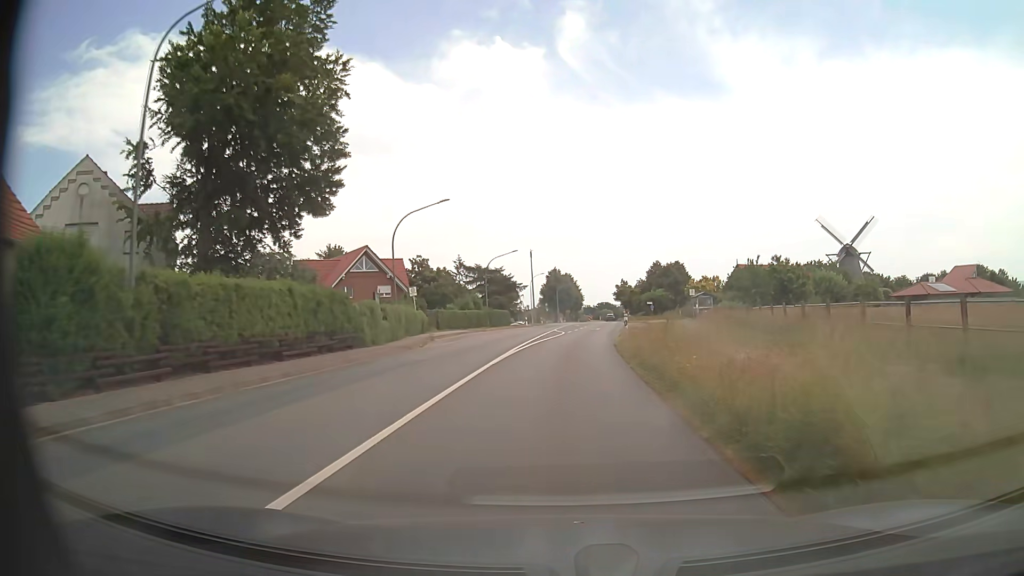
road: secondary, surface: asphalt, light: Day
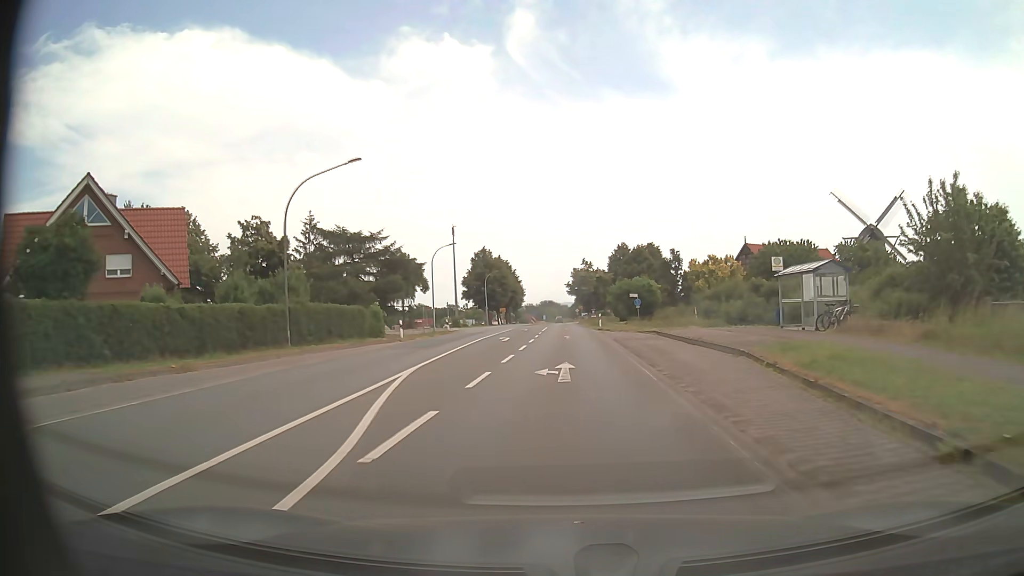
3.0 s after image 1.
(+1.9, +41.3) m; +5°
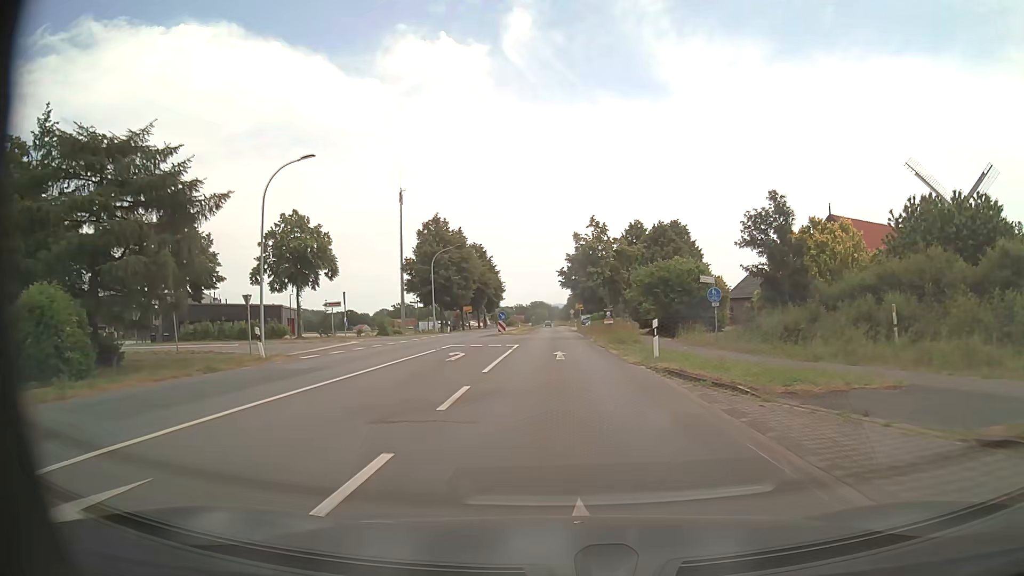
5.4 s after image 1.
(+0.3, +33.1) m; +1°
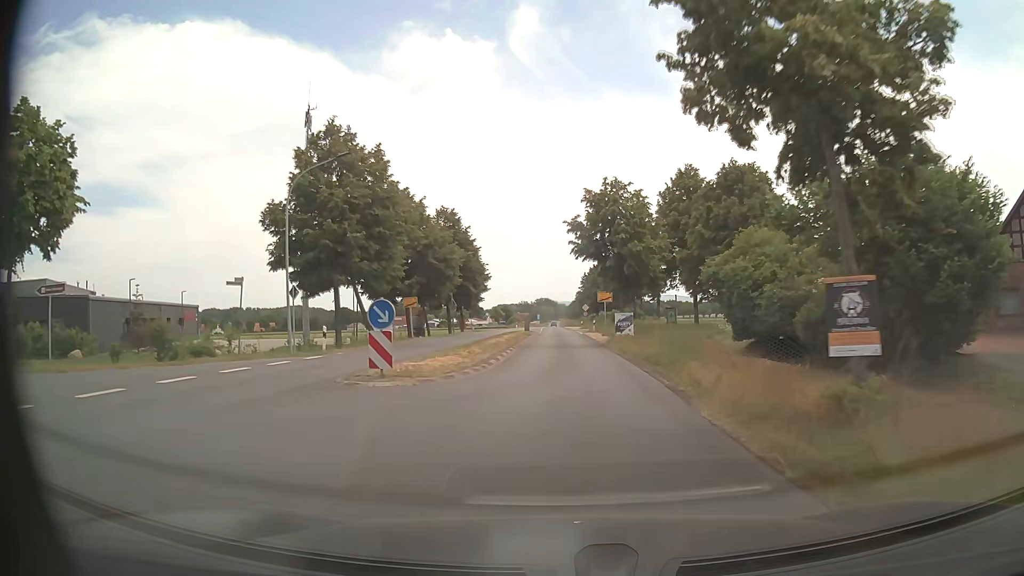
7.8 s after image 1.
(-0.1, +33.0) m; -1°
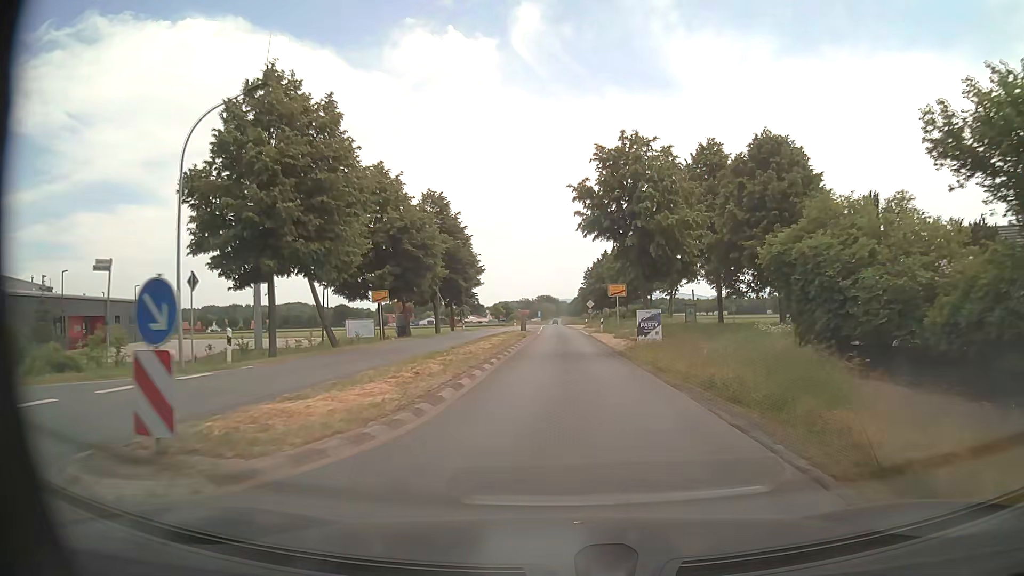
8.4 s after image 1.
(0.0, +8.3) m; 0°
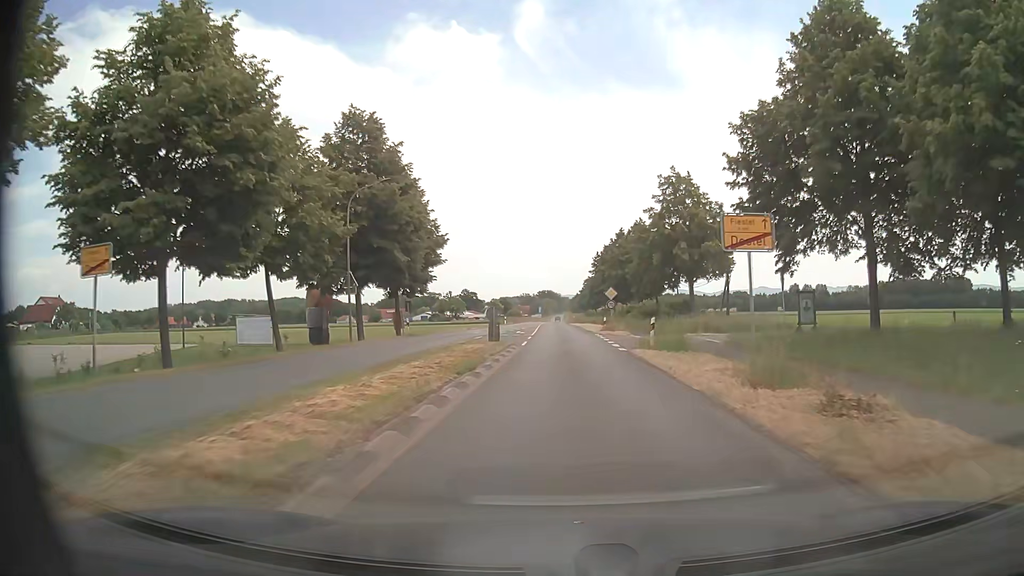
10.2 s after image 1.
(-0.3, +24.9) m; -1°
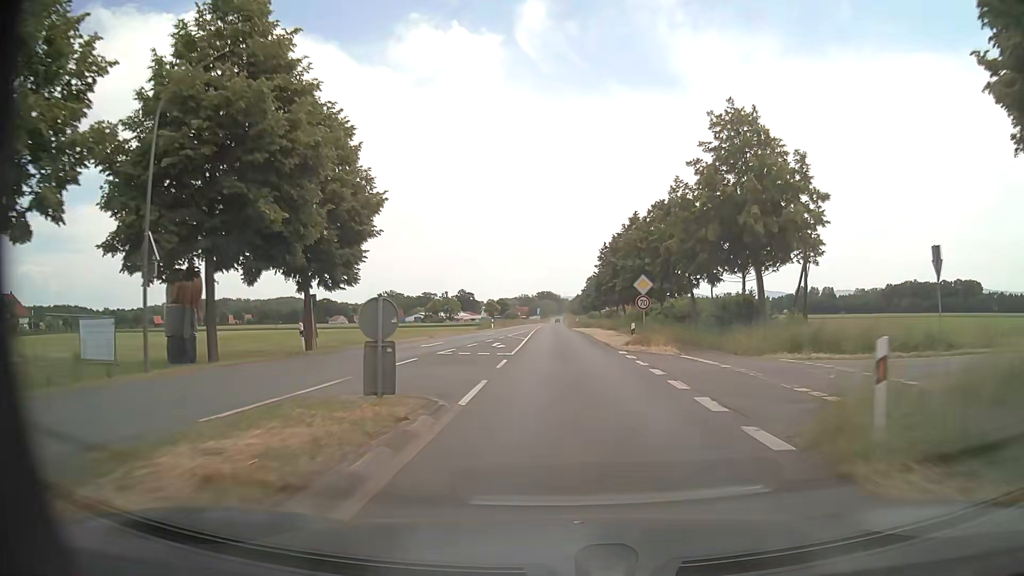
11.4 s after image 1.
(0.0, +17.0) m; 0°
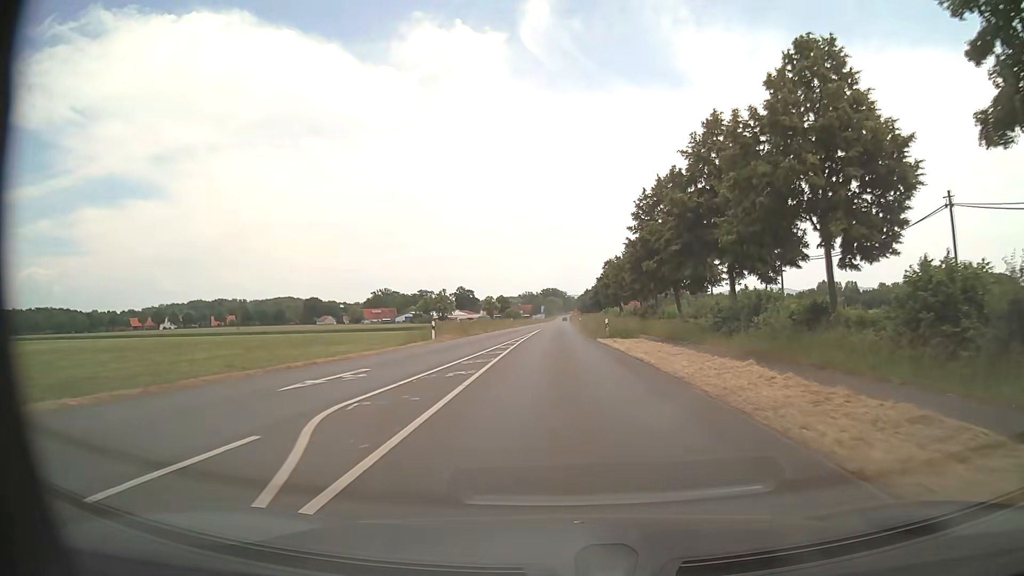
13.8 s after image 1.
(-0.1, +37.6) m; -1°
(0, +10) (0, +20) (0, +30) (0, +40) (0, +50) (0, +60) (0, +70) (0, +80) (+1, +90) (+1, +100) m
